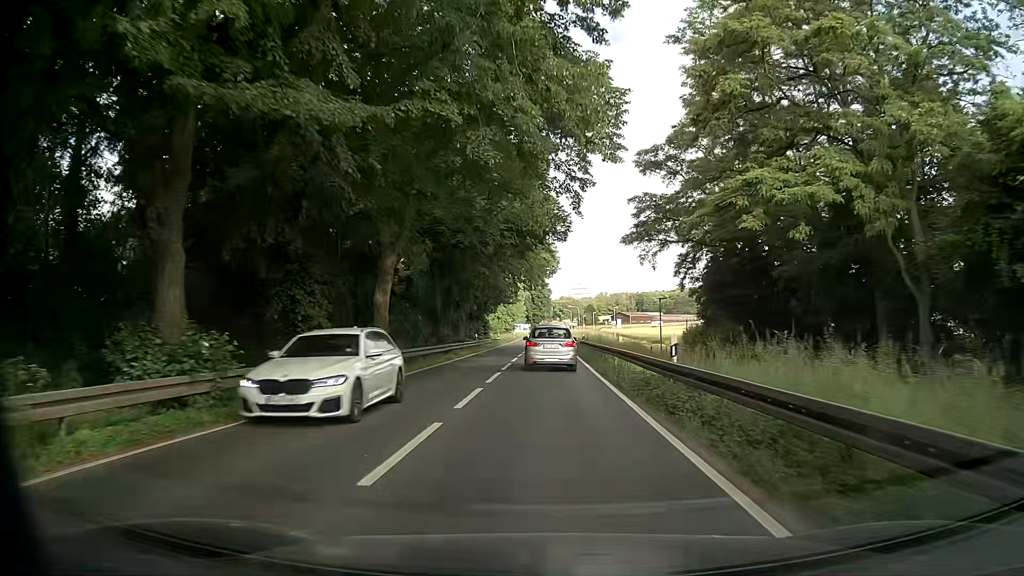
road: primary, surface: asphalt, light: Day
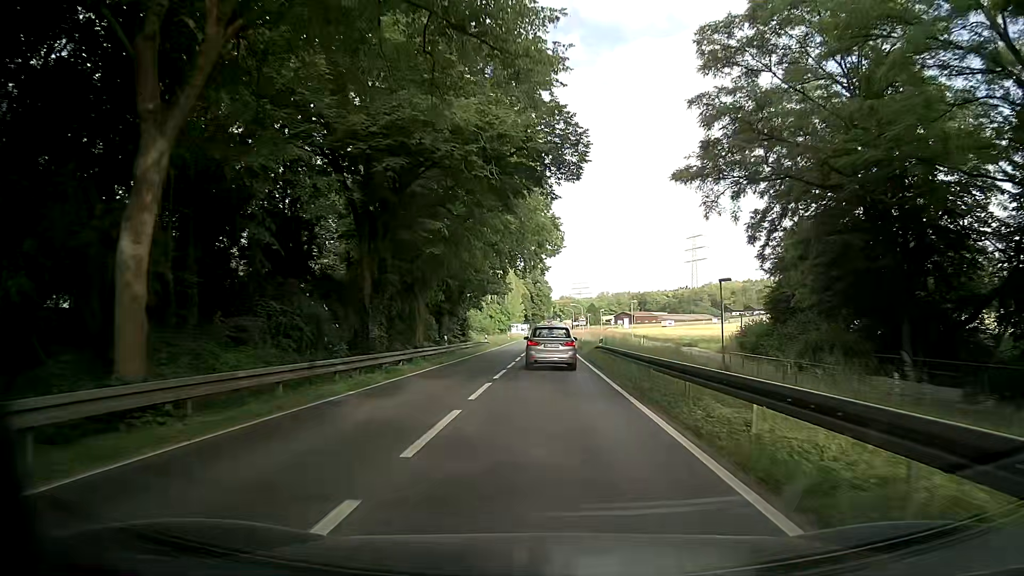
(0.0, +17.0) m; -1°
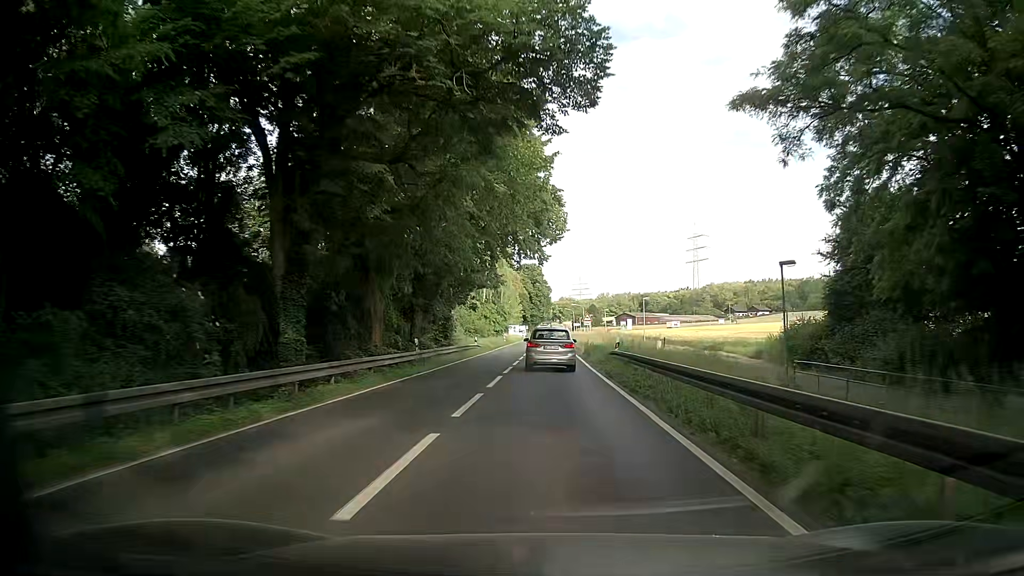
(+0.1, +8.6) m; +1°
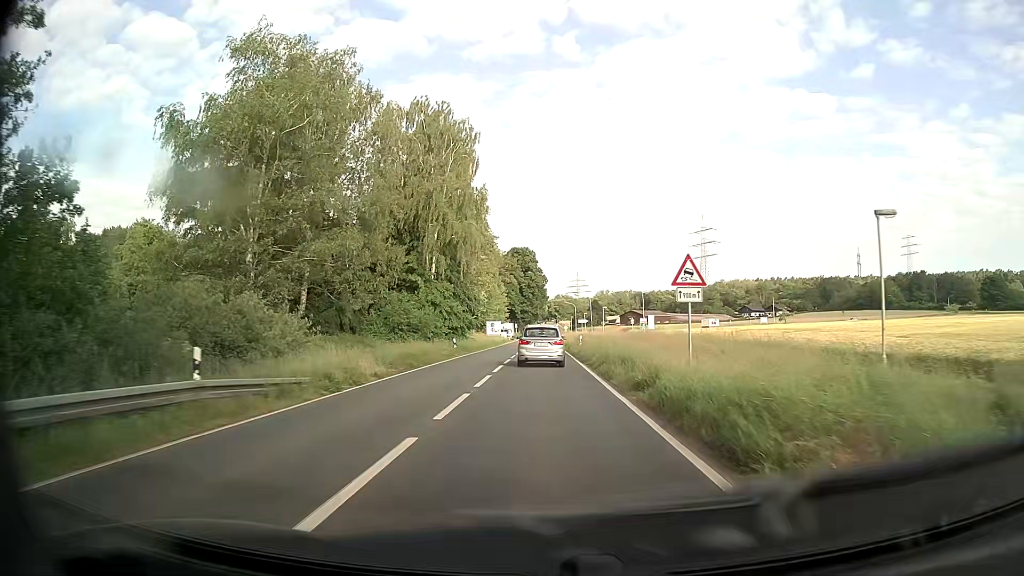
(+0.6, +43.2) m; 0°
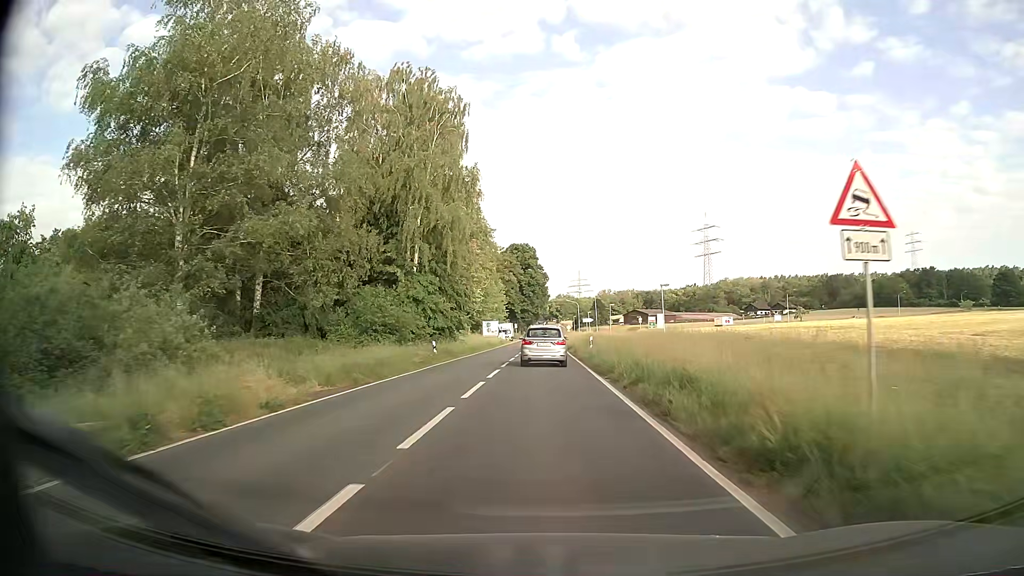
(0.0, +8.7) m; 0°
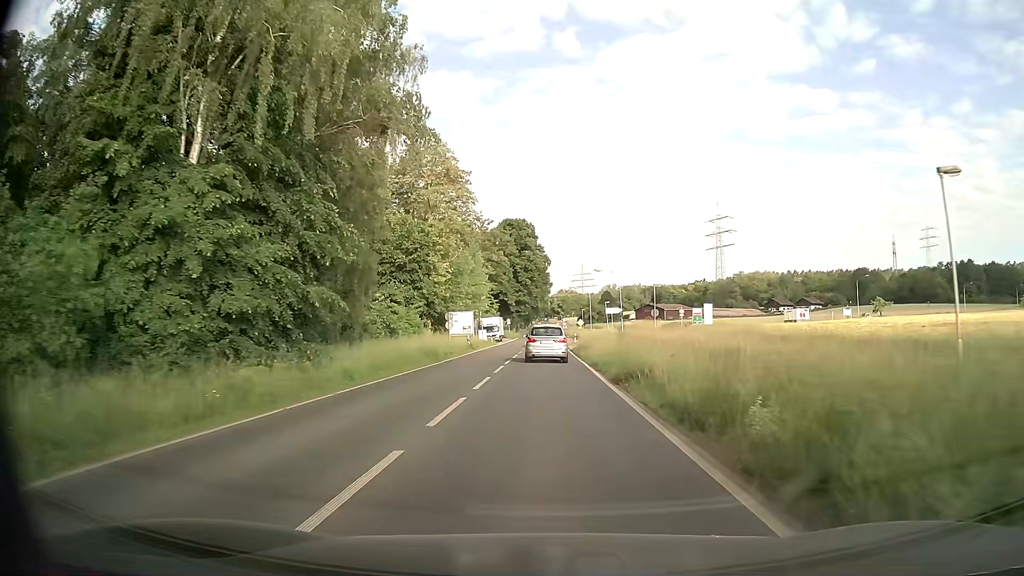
(0.0, +34.8) m; 0°
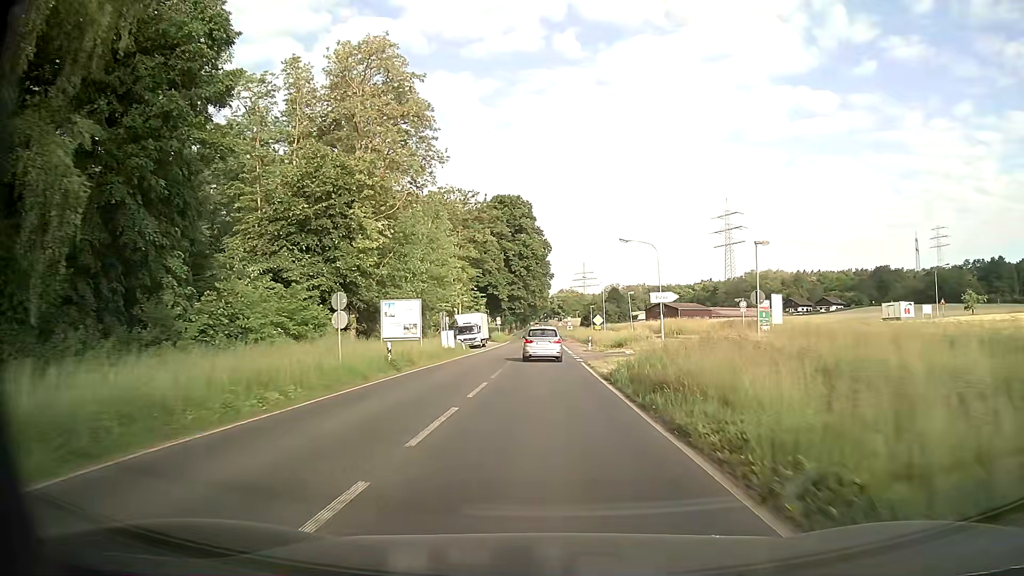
(0.0, +25.9) m; 0°
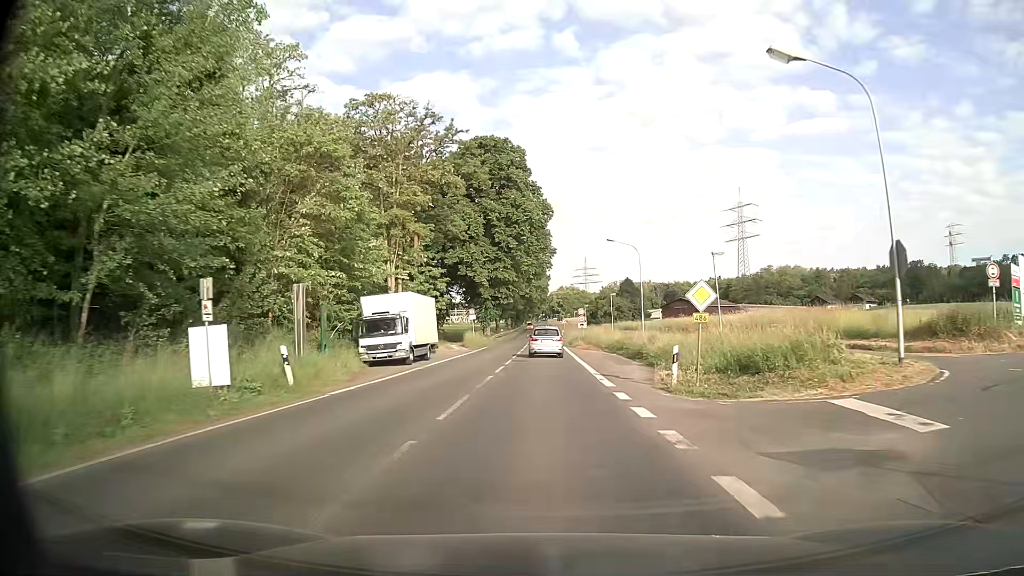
(0.0, +34.2) m; 0°
(0, +10) (0, +20) (0, +30) (0, +40) (0, +50) (0, +60) (0, +70) (0, +80) (0, +90) (0, +100) m
